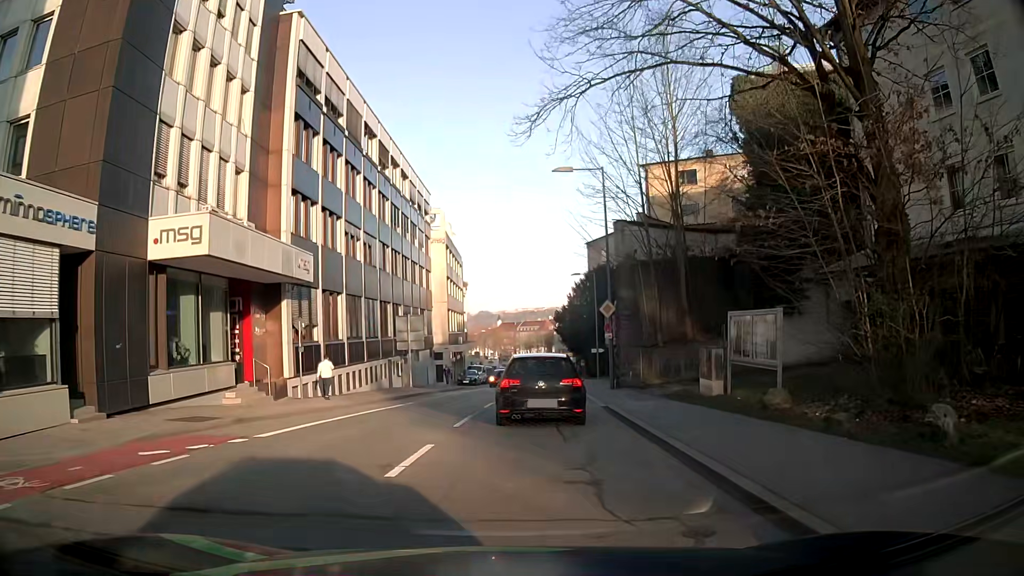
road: tertiary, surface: asphalt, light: Day
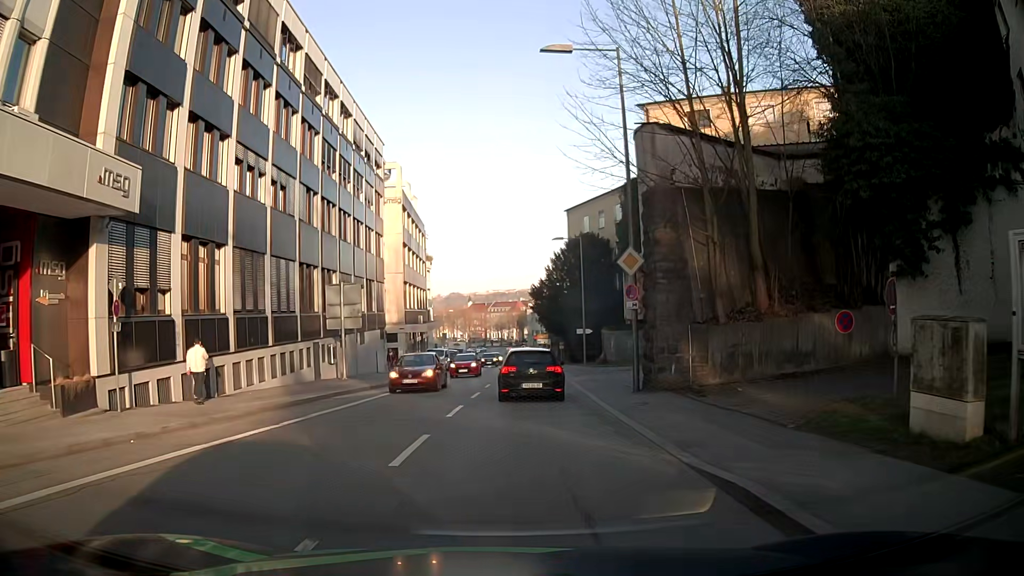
(+0.3, +11.5) m; +3°
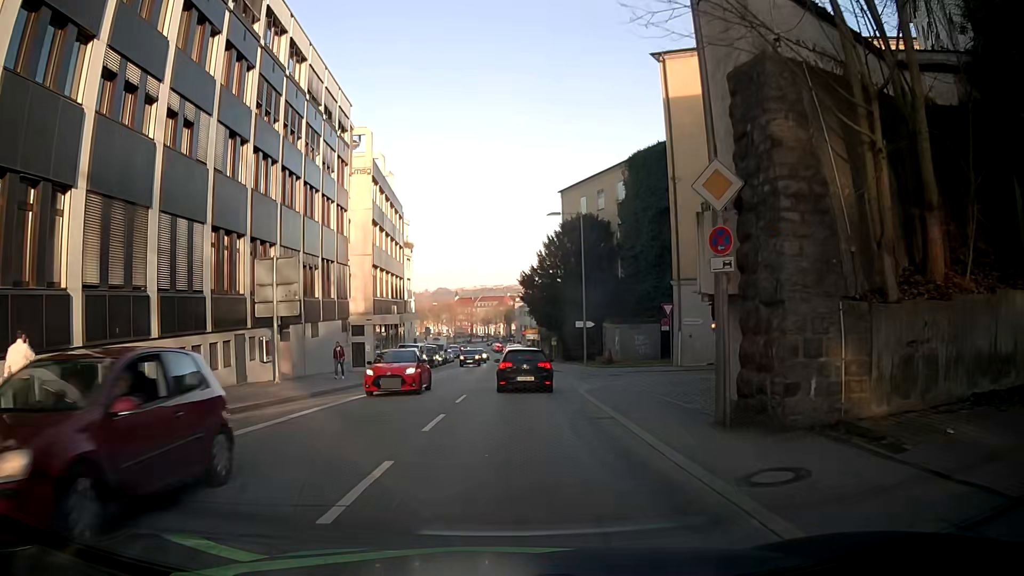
(0.0, +8.7) m; -1°
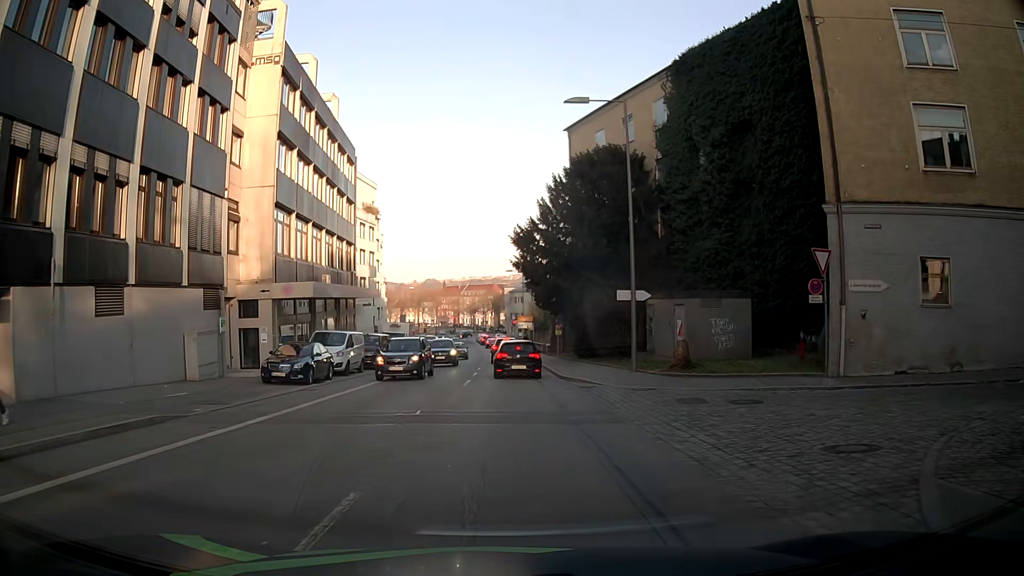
(+0.5, +20.1) m; +2°
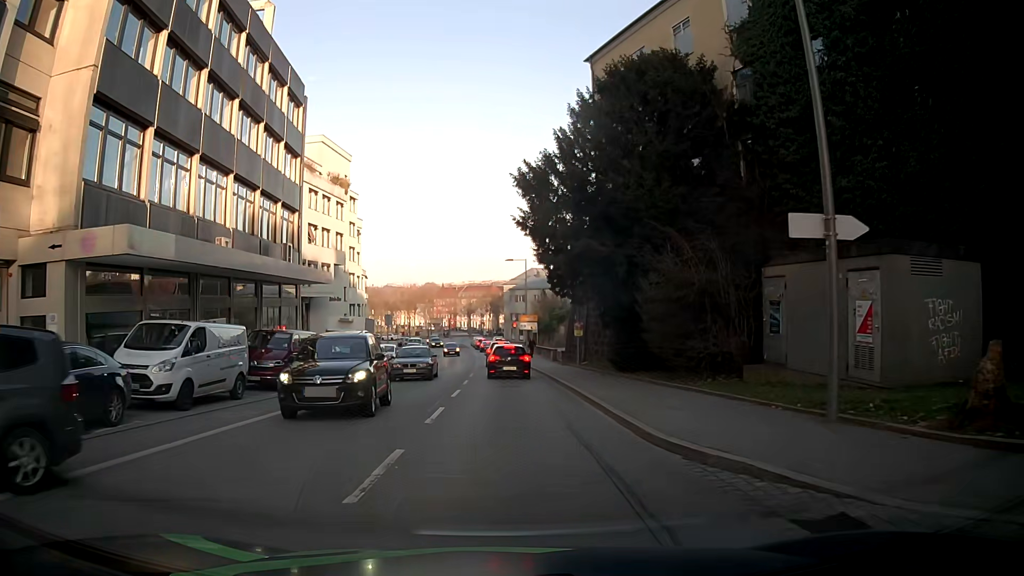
(+0.1, +15.5) m; +1°
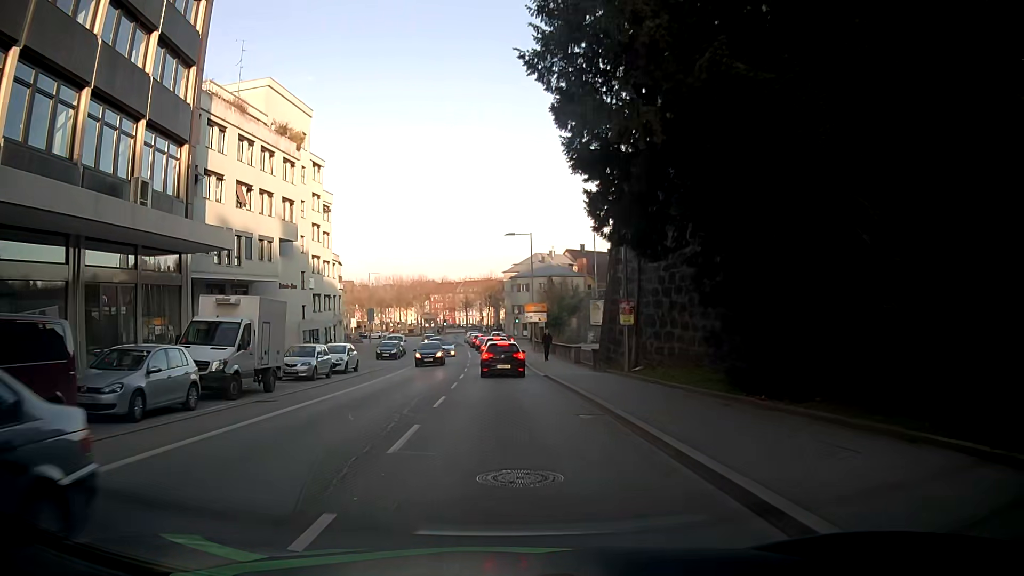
(0.0, +15.3) m; 0°
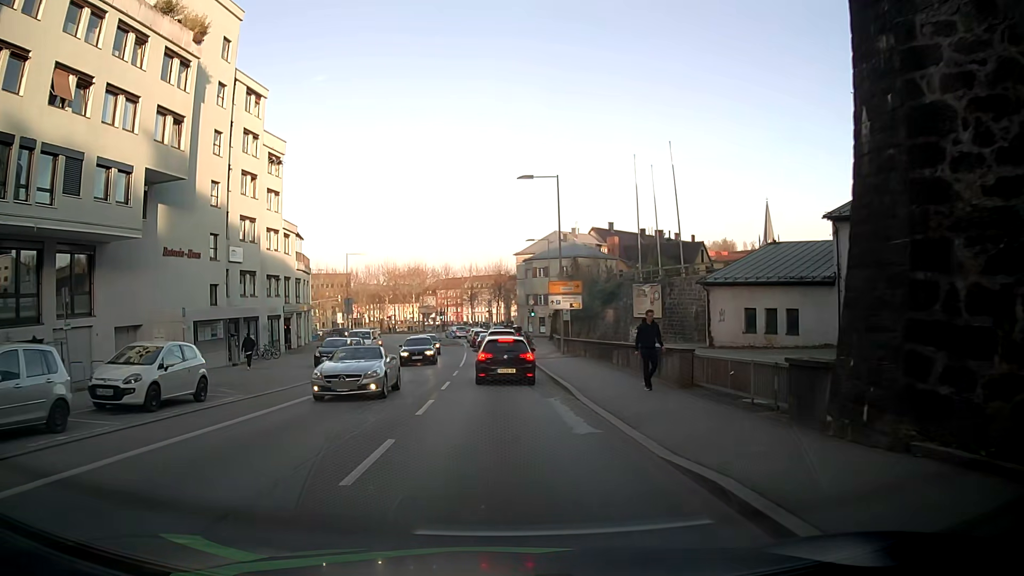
(-0.2, +20.0) m; -1°
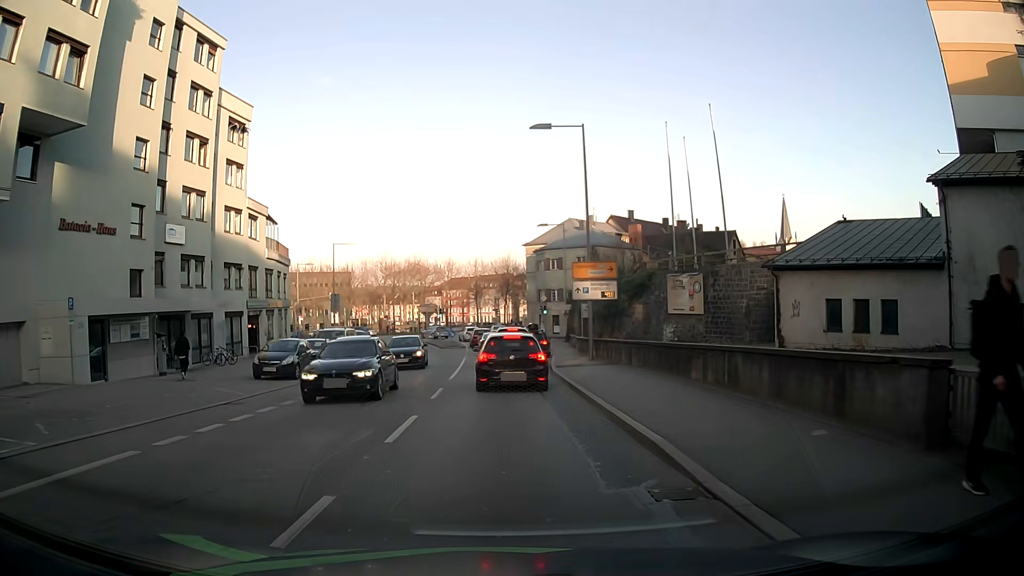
(-0.1, +9.5) m; -2°
